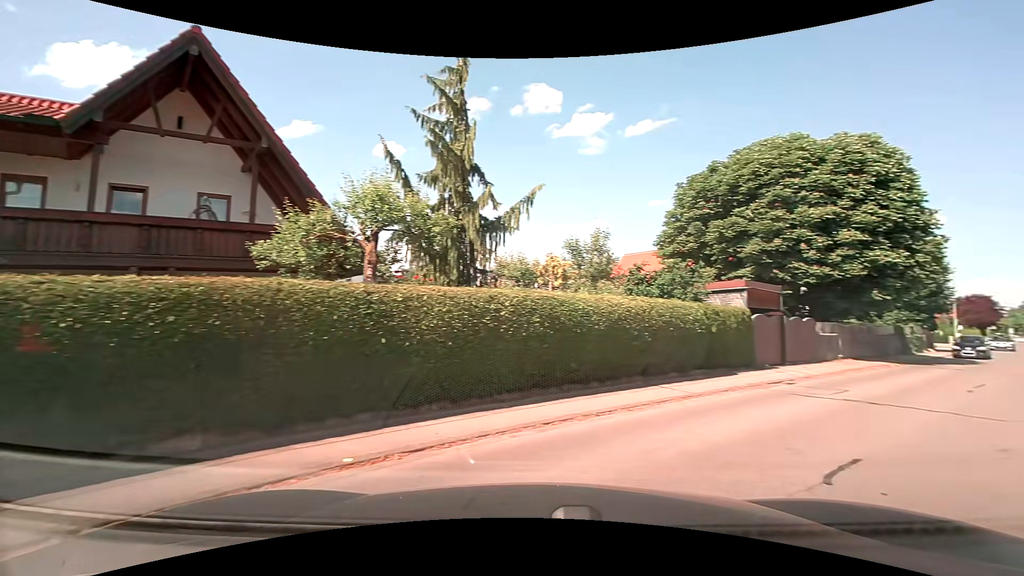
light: Day
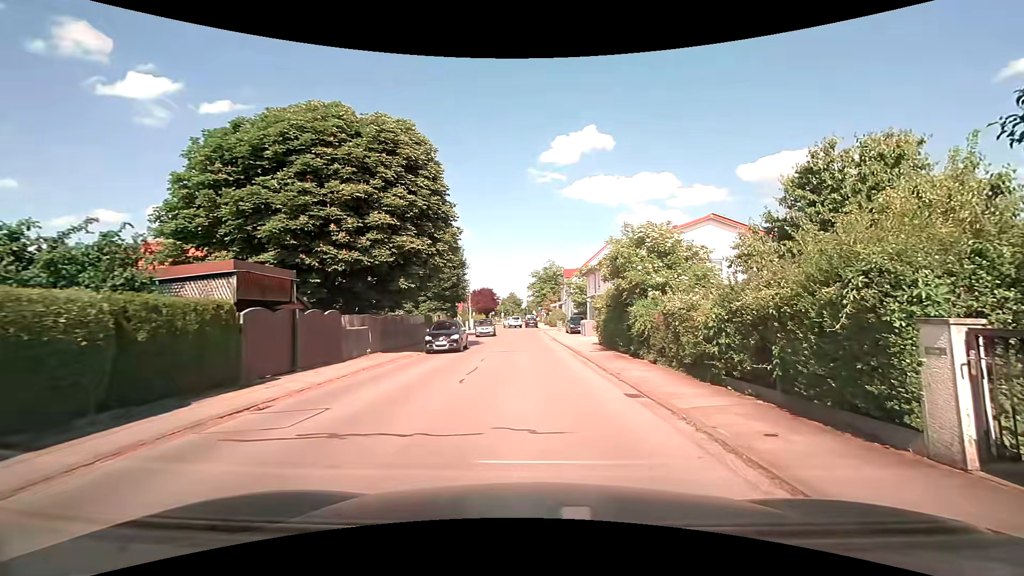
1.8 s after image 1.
(+2.6, +4.9) m; +46°
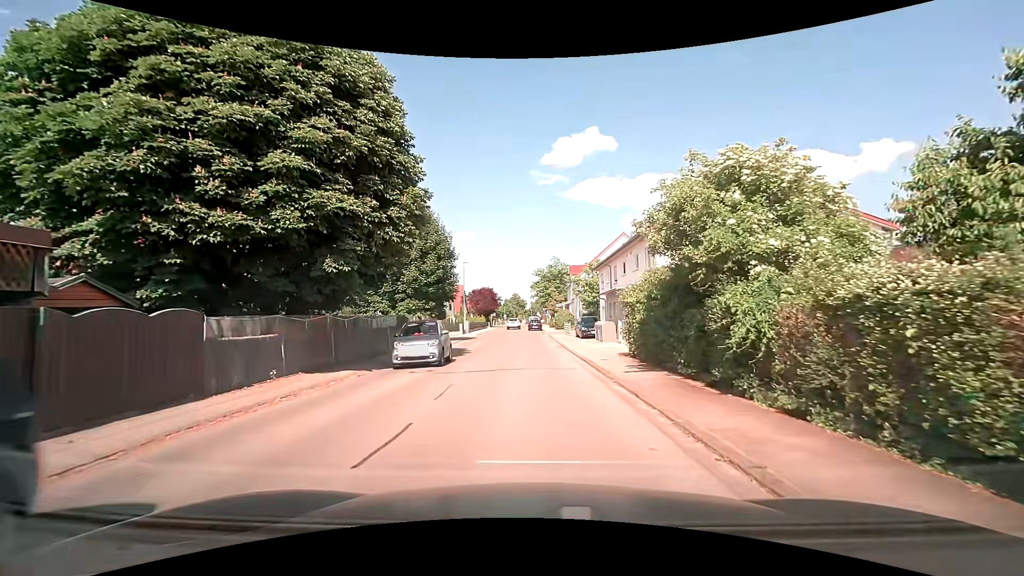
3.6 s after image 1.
(+0.2, +7.9) m; 0°
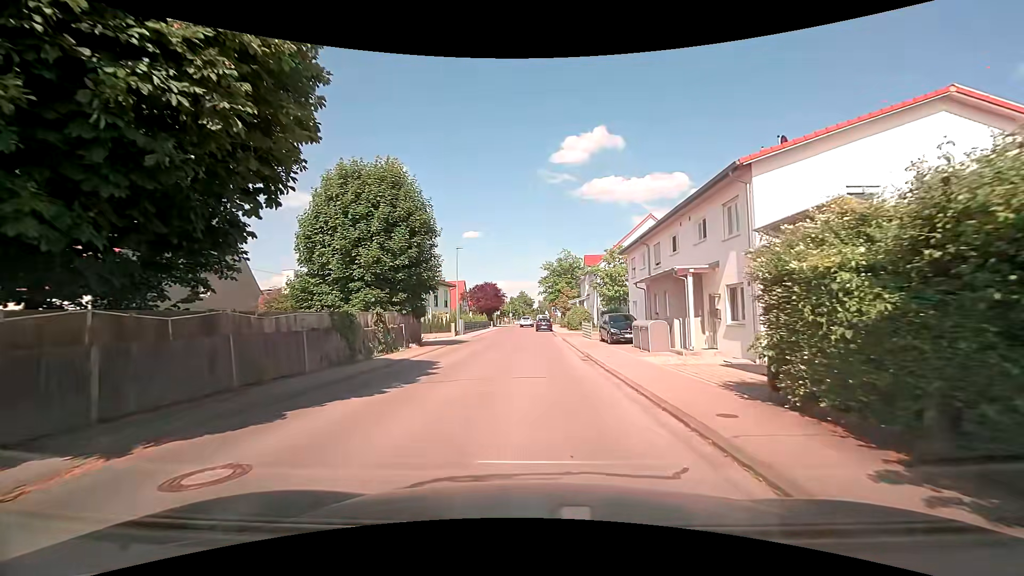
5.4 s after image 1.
(-0.2, +10.1) m; -2°
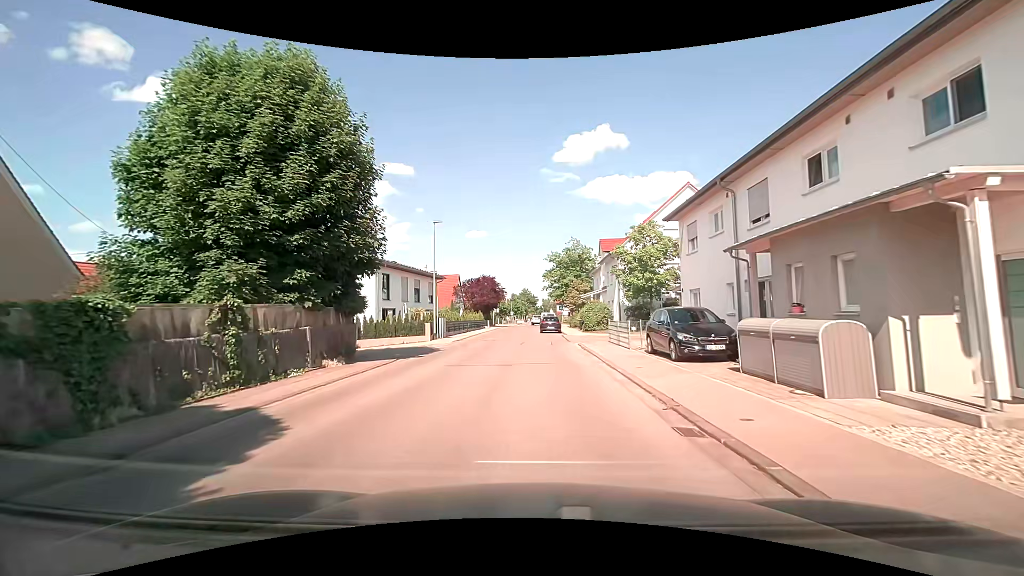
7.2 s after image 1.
(+0.1, +11.4) m; 0°
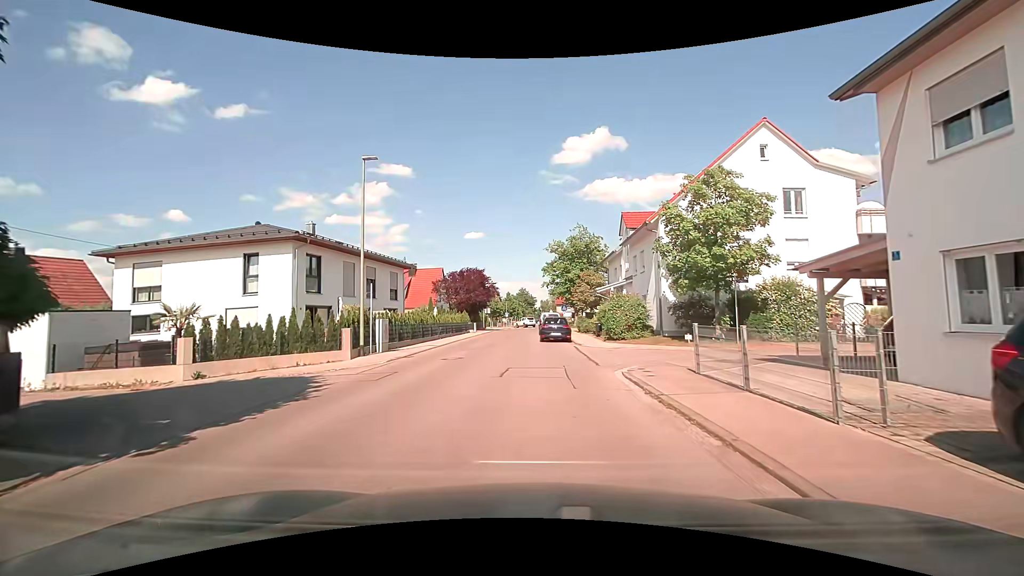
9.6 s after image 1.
(0.0, +13.1) m; 0°
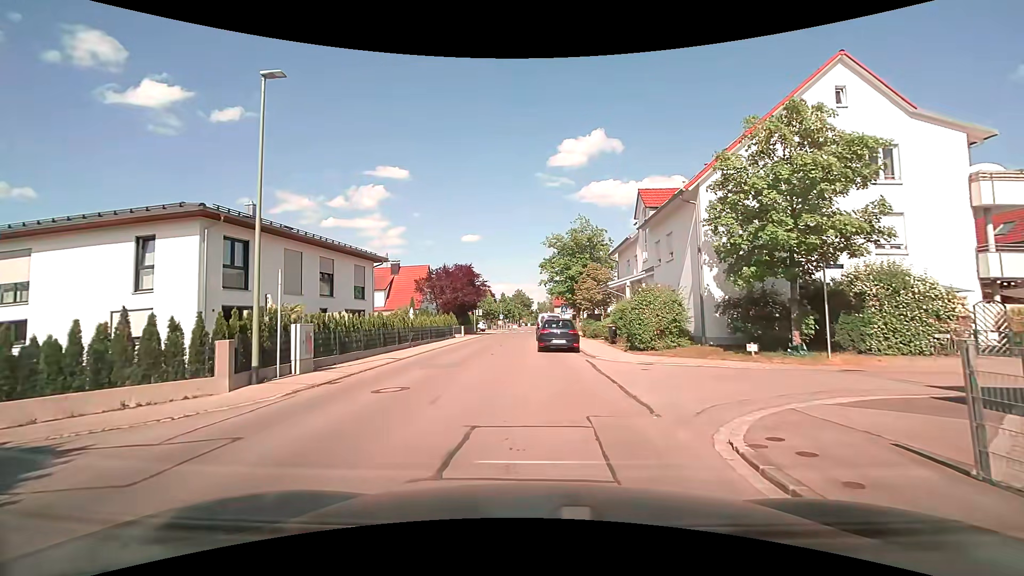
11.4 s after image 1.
(0.0, +6.9) m; +2°
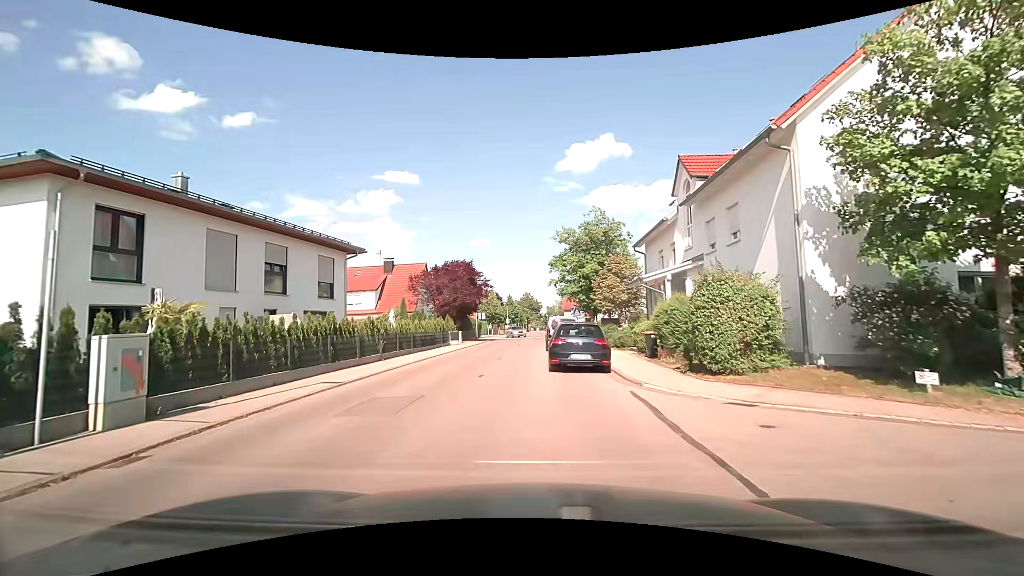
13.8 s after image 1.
(-0.2, +6.6) m; -4°
